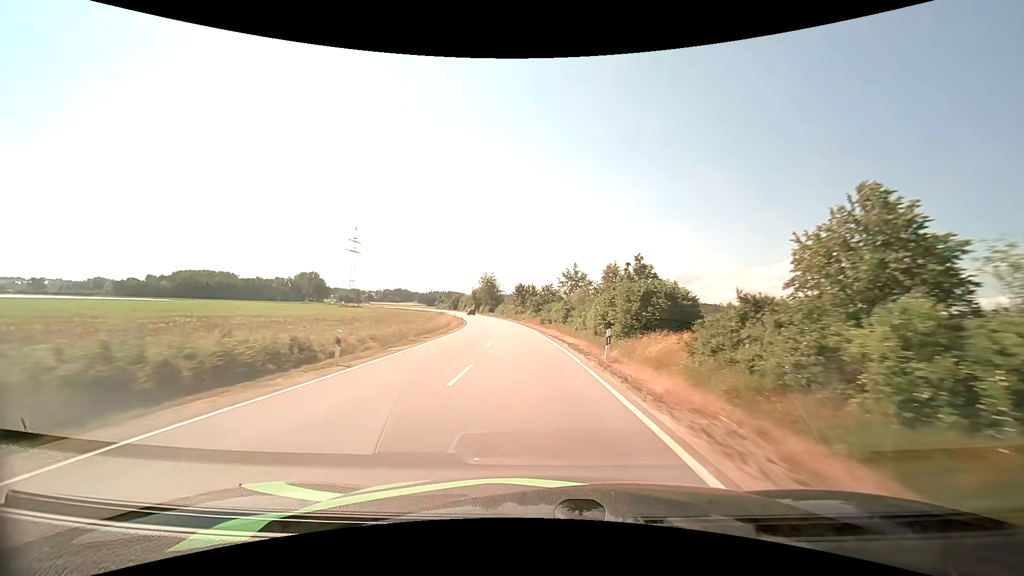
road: tertiary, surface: asphalt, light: Day
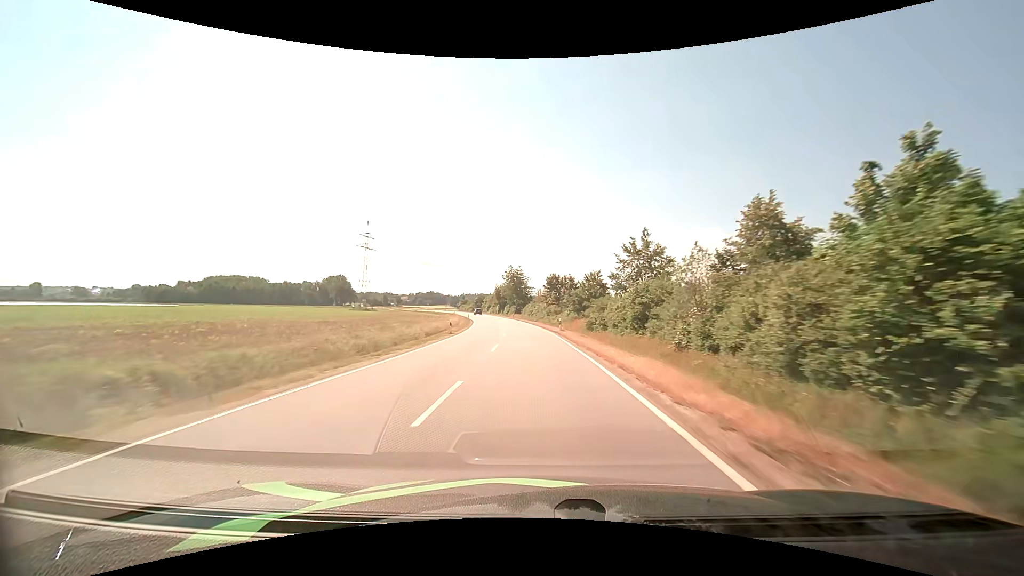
(-0.9, +28.2) m; -4°
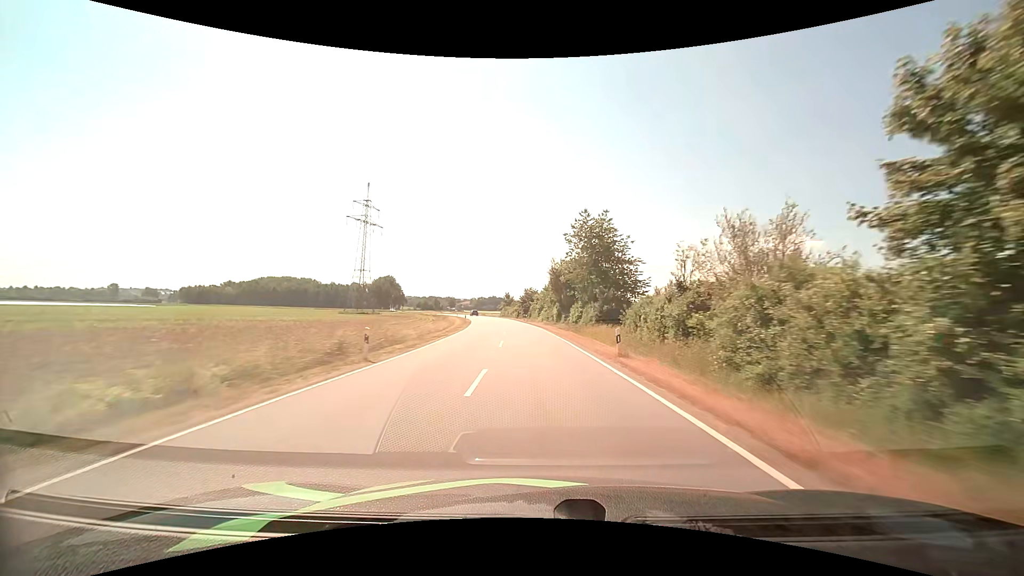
(-4.9, +71.0) m; -8°
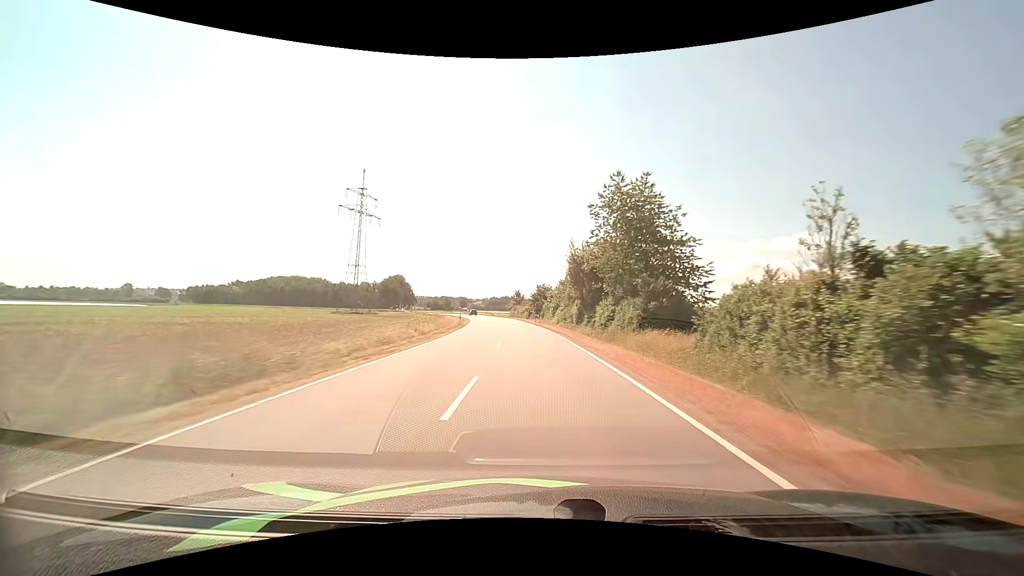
(-0.2, +14.1) m; -1°
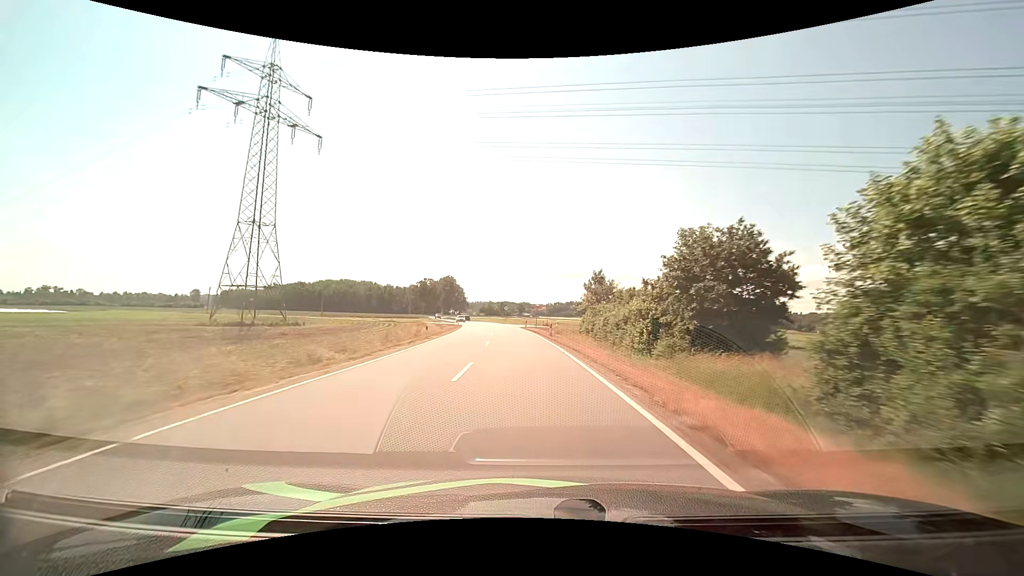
(-4.4, +69.1) m; -7°
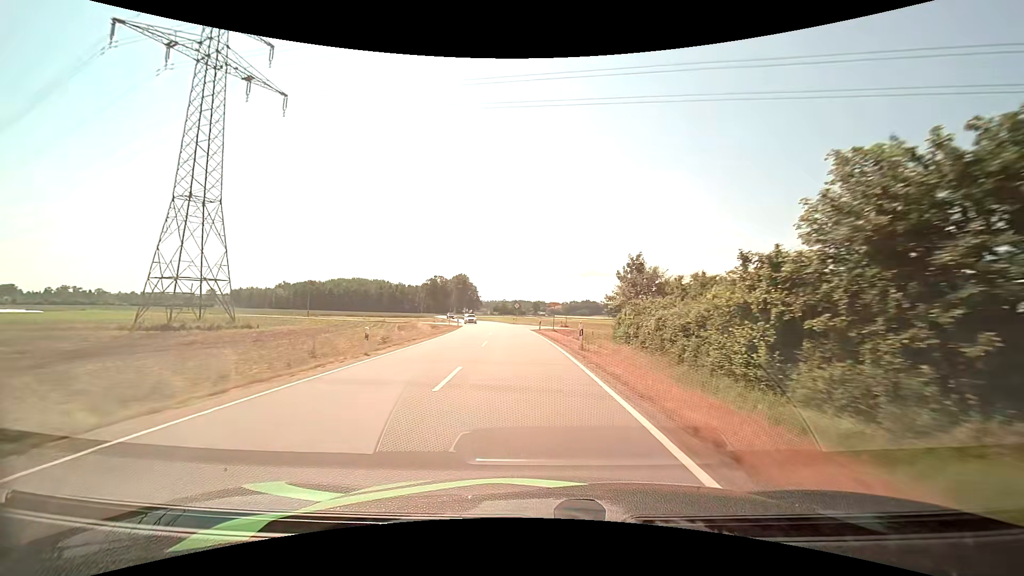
(-0.2, +13.6) m; -1°
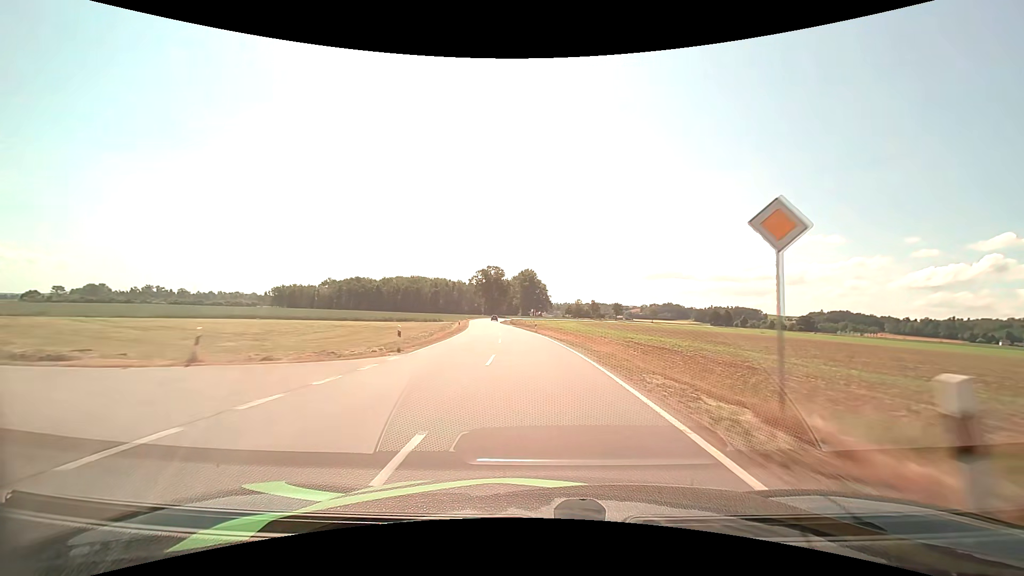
(-5.7, +68.1) m; -9°
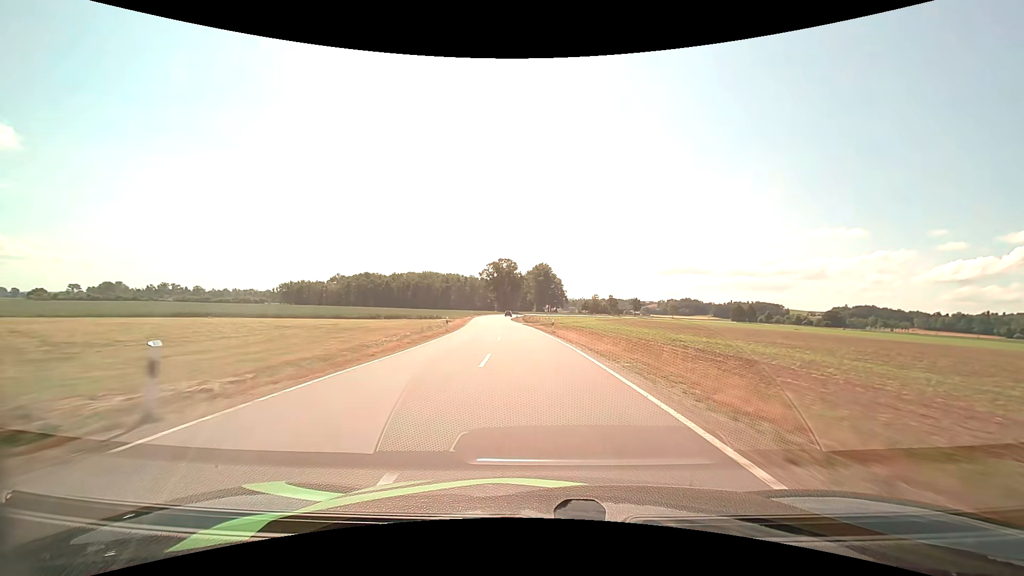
(-0.2, +13.9) m; -2°
(0, +10) (0, +20) (-1, +30) (-2, +40) (-2, +50) (-4, +60) (-5, +70) (-6, +80) (-7, +90) (-8, +100) m
